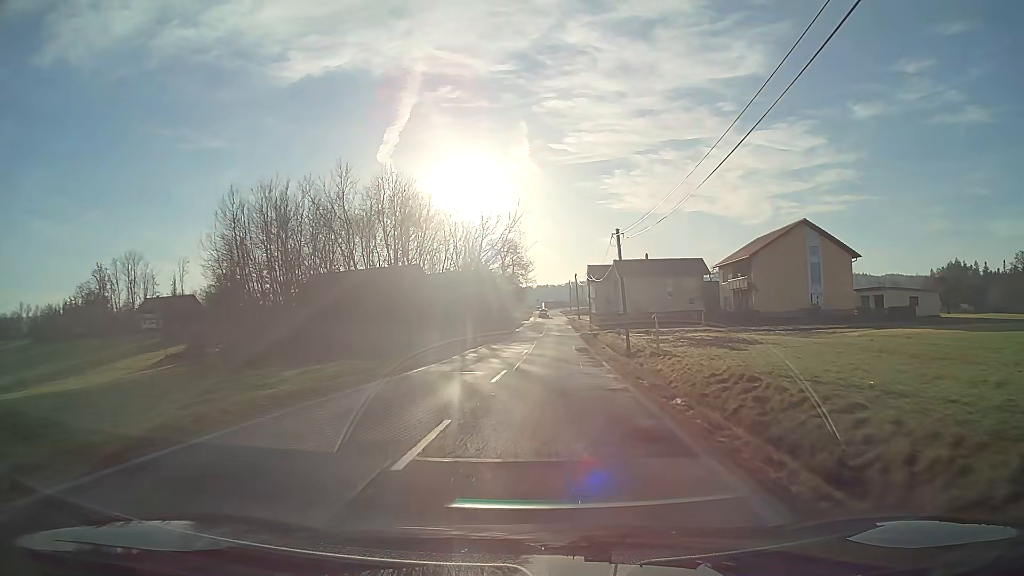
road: tertiary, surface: asphalt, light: Day
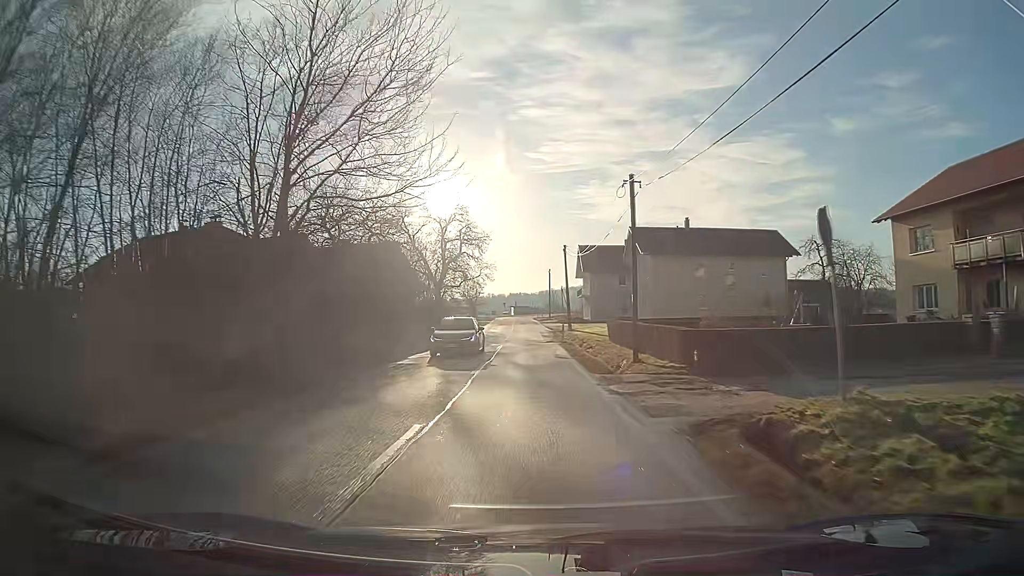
(+1.1, +46.7) m; +2°
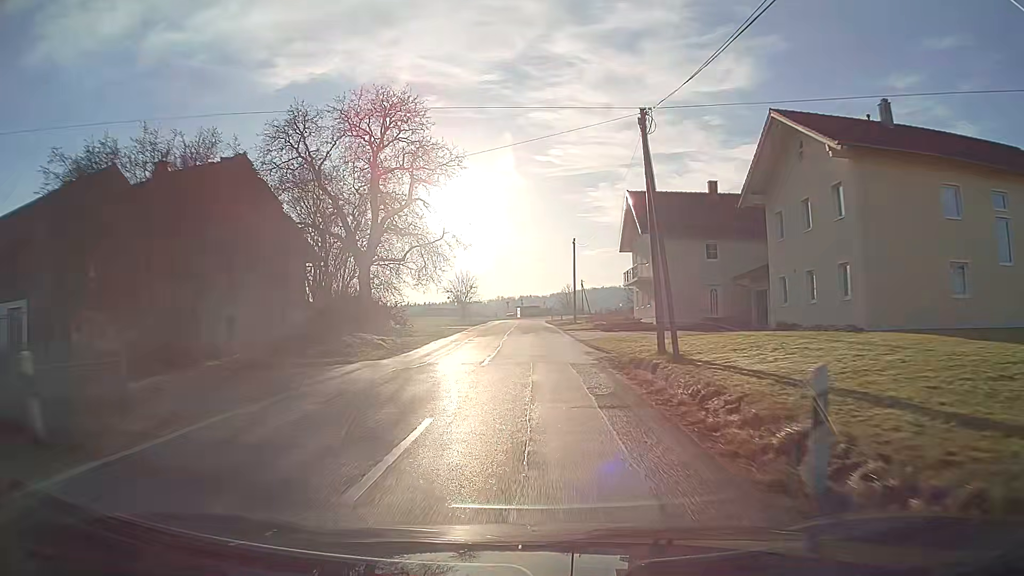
(-0.2, +36.6) m; -1°
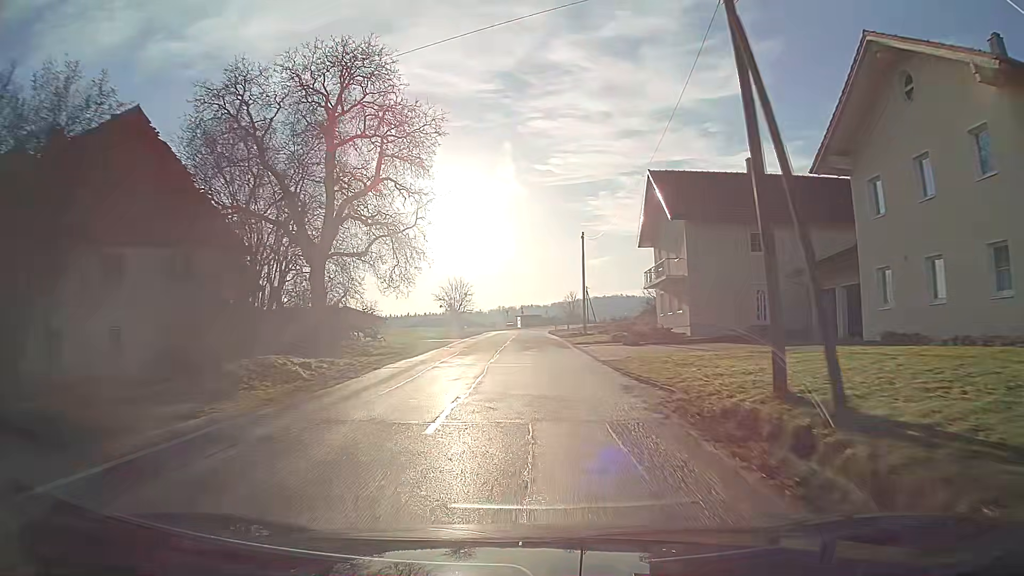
(0.0, +8.9) m; 0°
